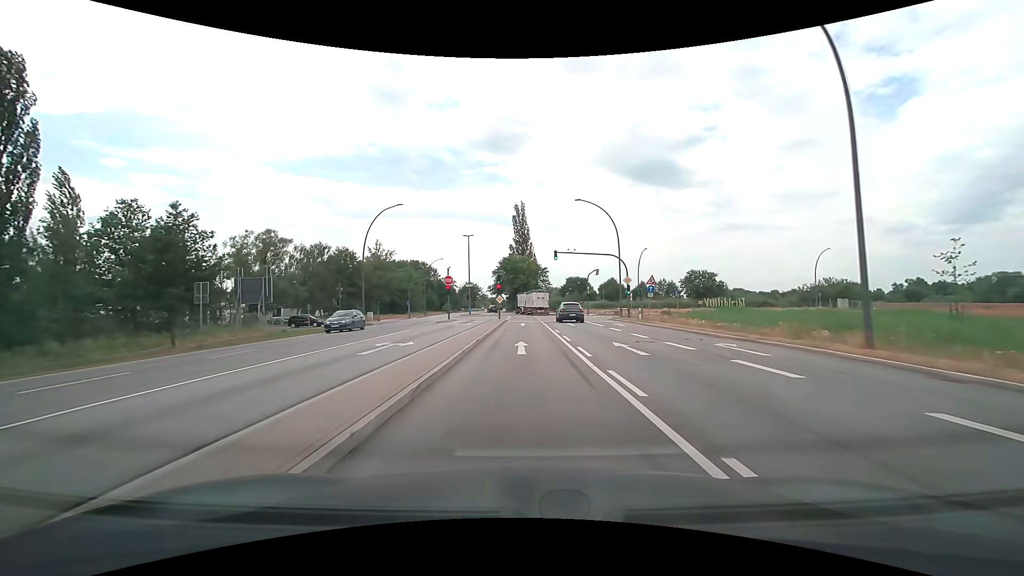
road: secondary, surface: asphalt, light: Day
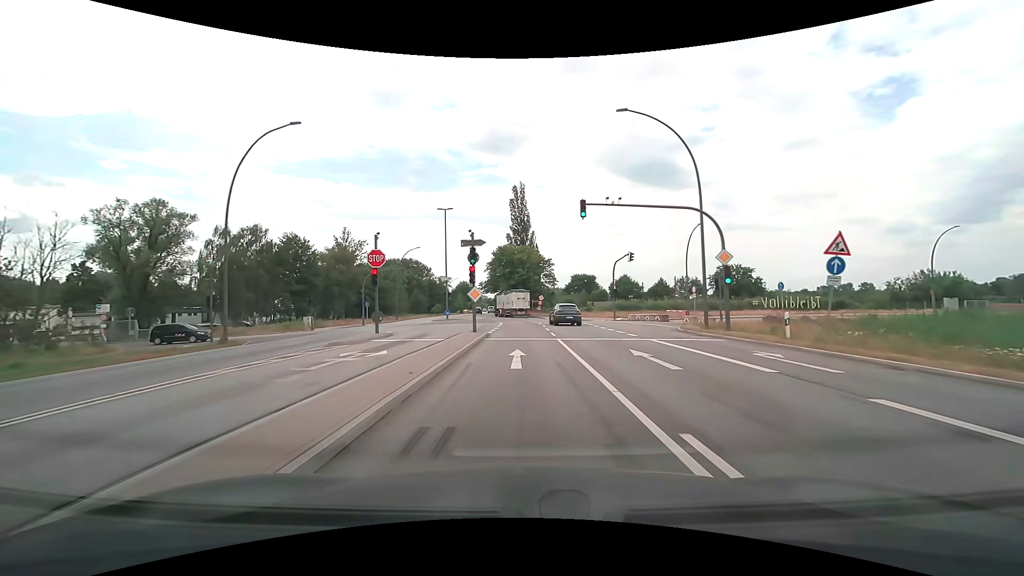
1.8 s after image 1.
(0.0, +23.1) m; 0°
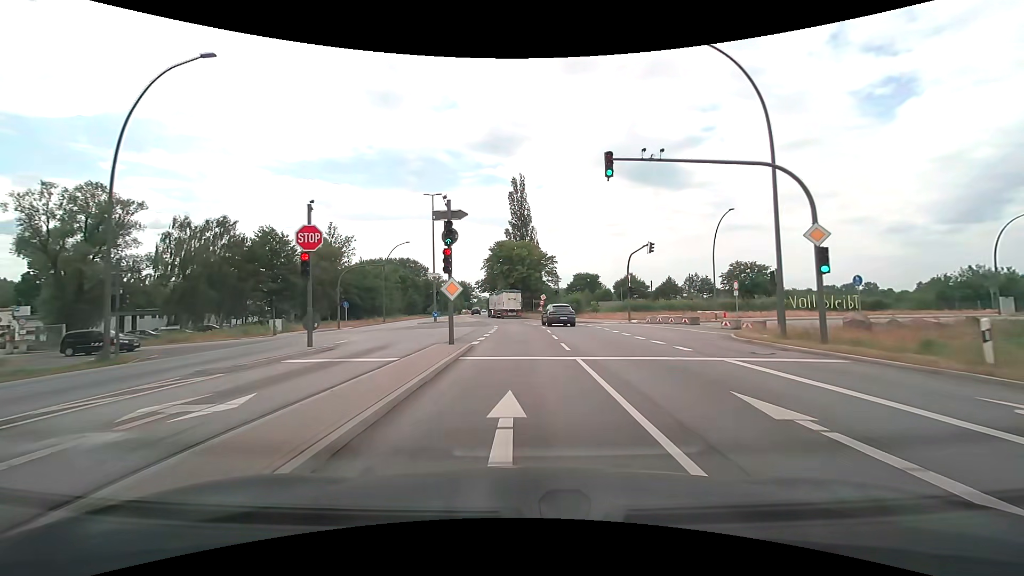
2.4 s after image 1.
(0.0, +7.7) m; 0°
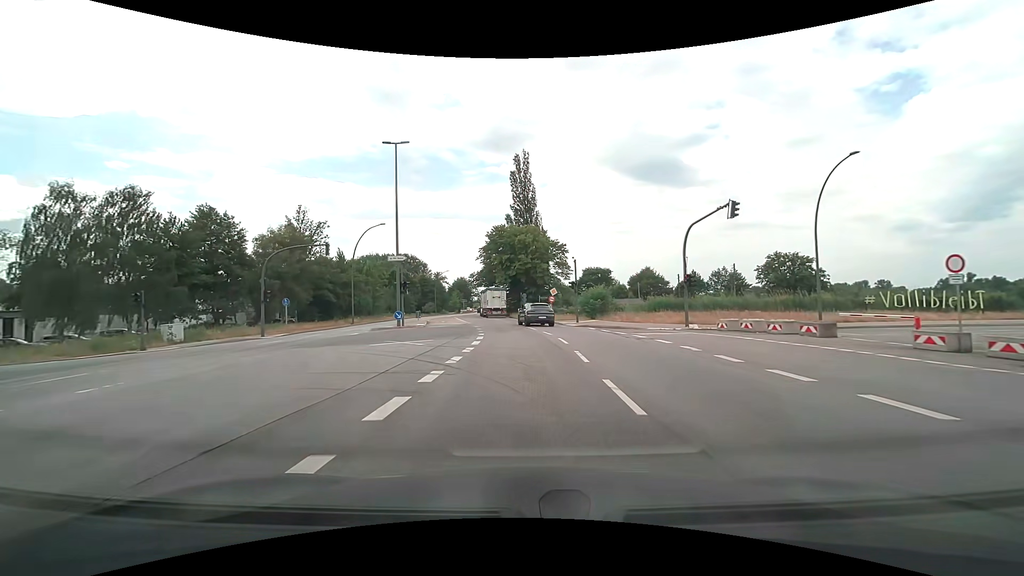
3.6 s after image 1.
(-0.1, +15.5) m; 0°
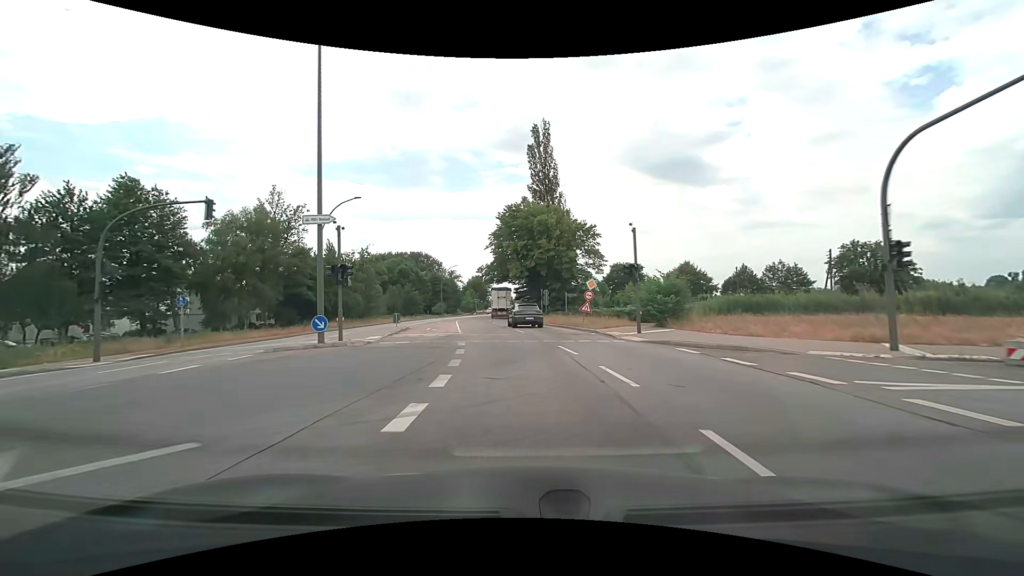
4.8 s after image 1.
(-0.2, +15.7) m; -2°
